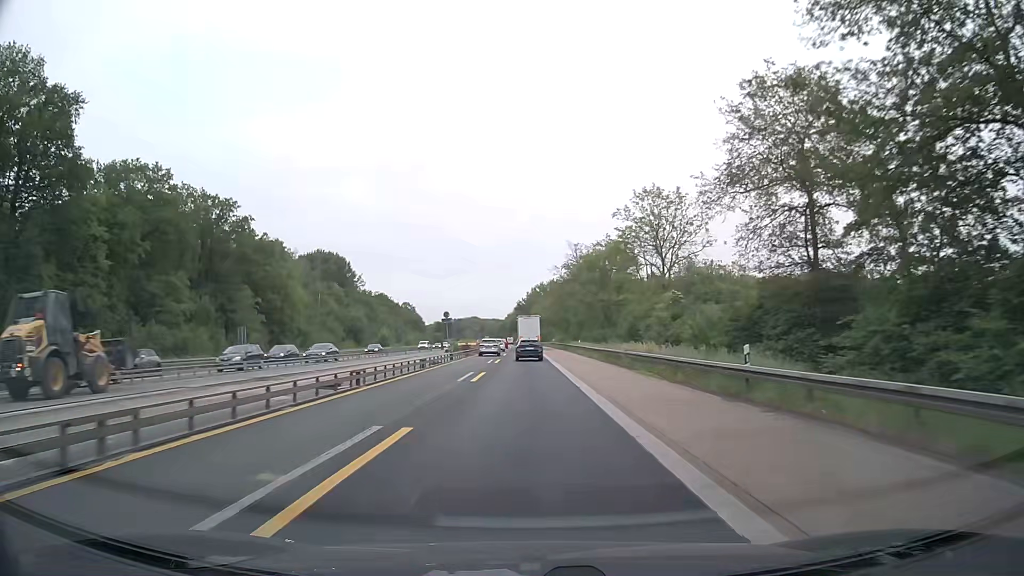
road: trunk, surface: asphalt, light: Day
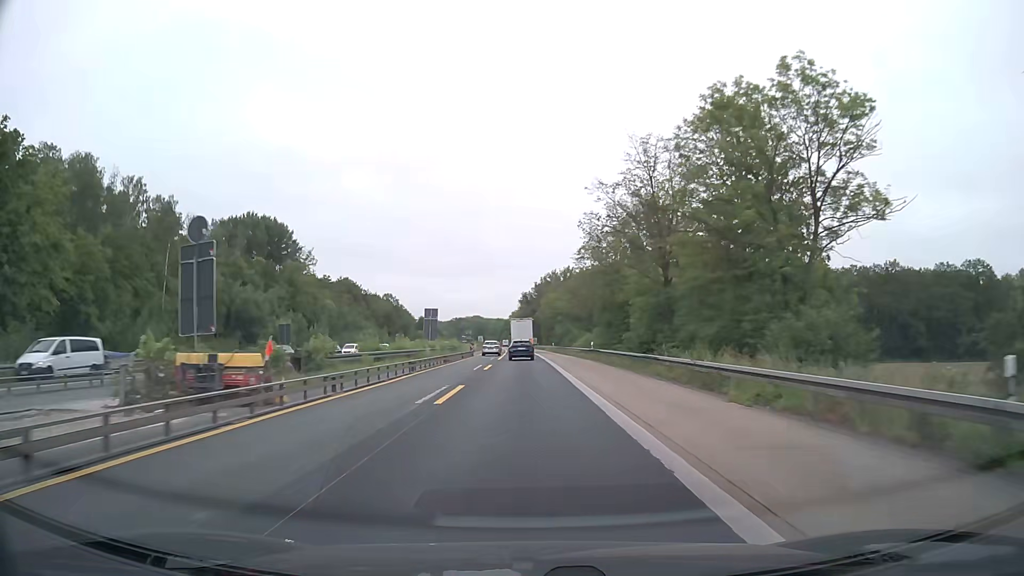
(-0.1, +62.4) m; -1°
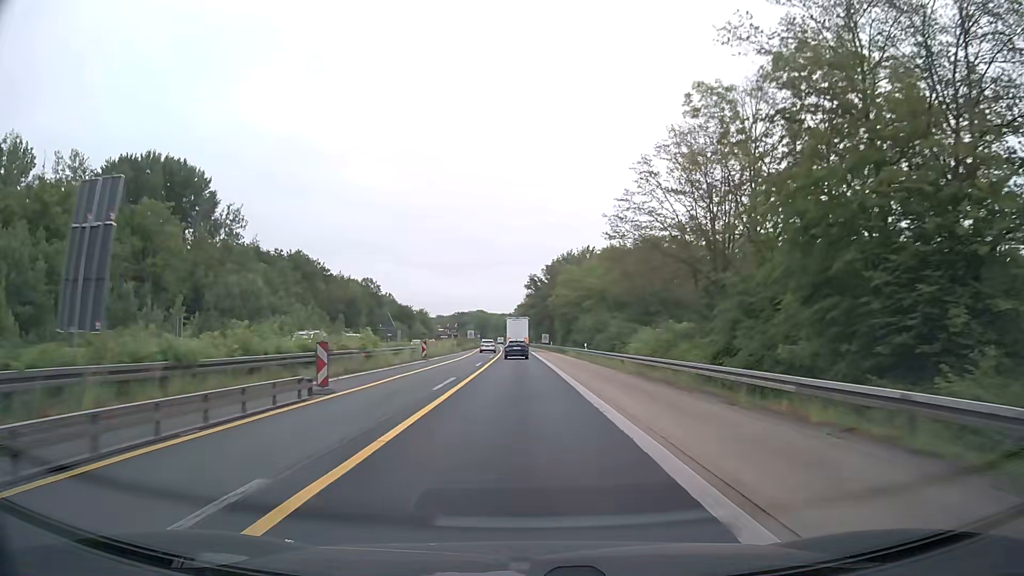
(-0.1, +50.0) m; 0°
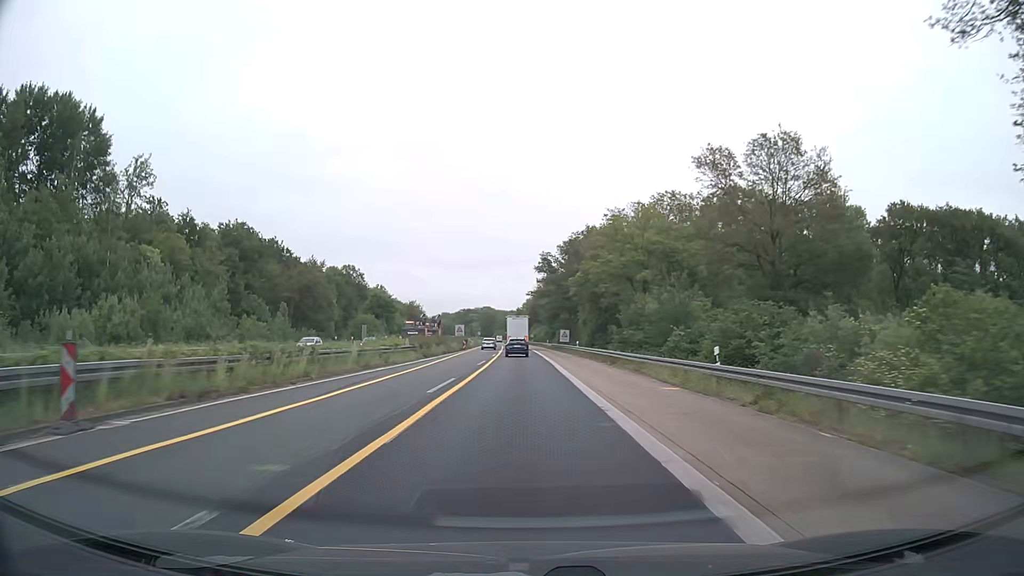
(-0.3, +37.6) m; -1°
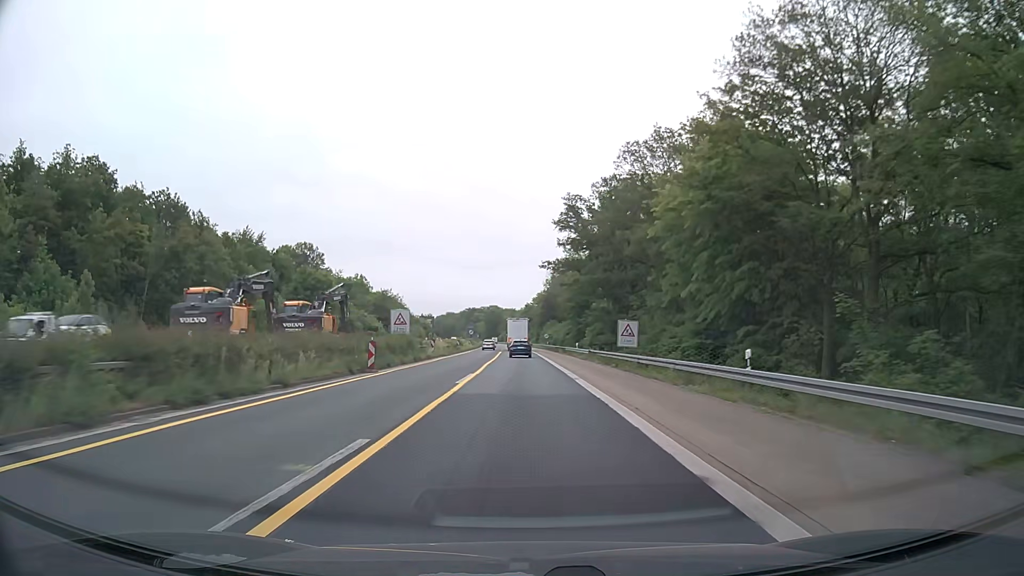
(-0.5, +50.2) m; -1°
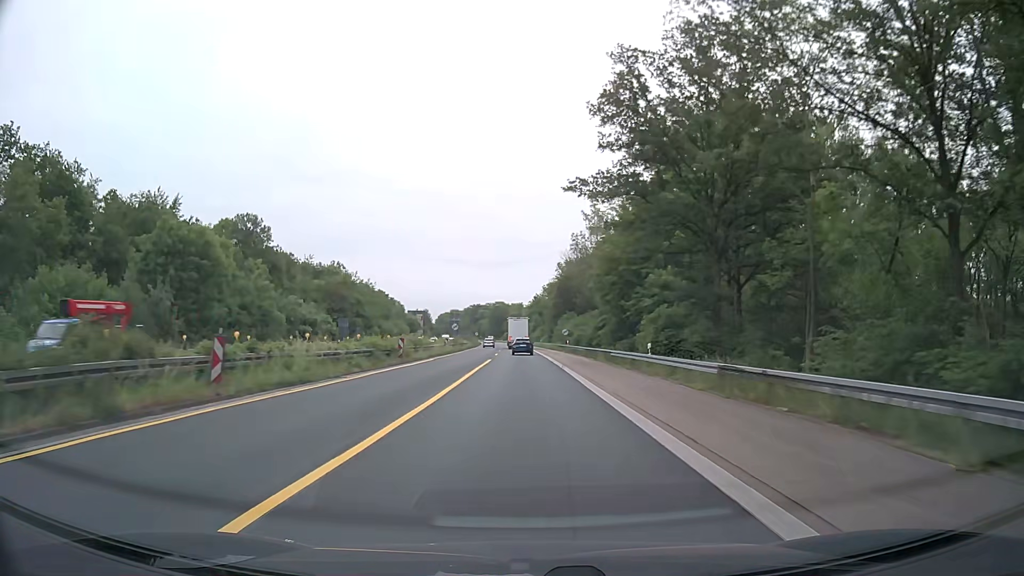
(-0.1, +37.7) m; -1°
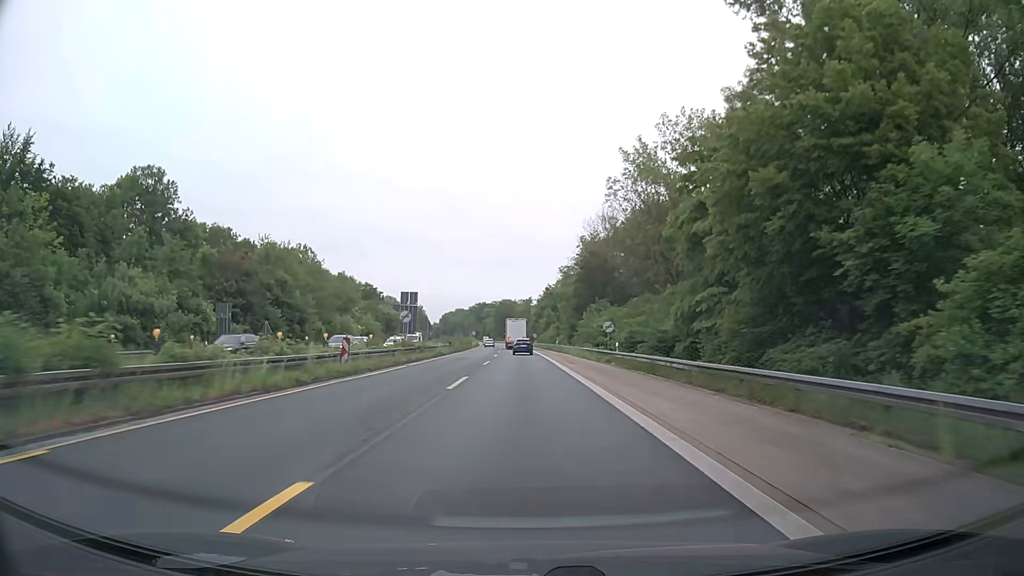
(-0.1, +37.7) m; -1°
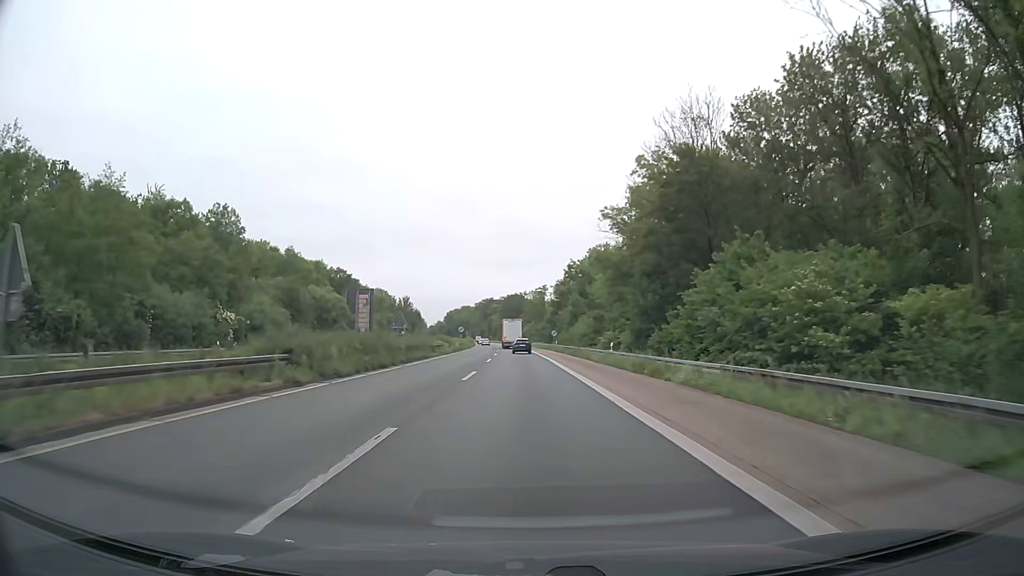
(-0.3, +50.4) m; -1°
(0, +10) (0, +20) (0, +30) (0, +40) (-1, +50) (-1, +60) (-1, +70) (-1, +80) (-2, +90) (-2, +100) m
